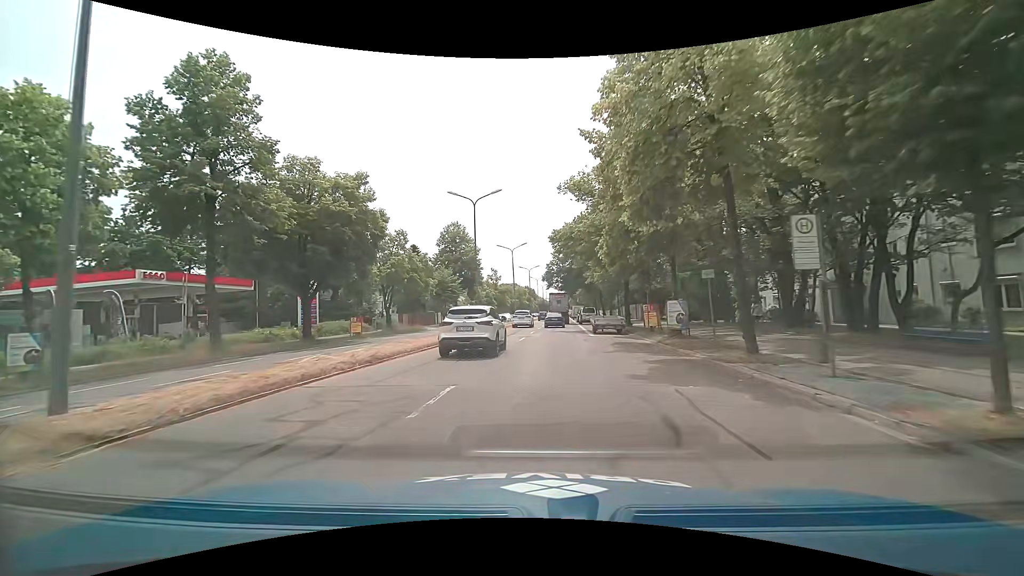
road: primary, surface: asphalt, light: Day
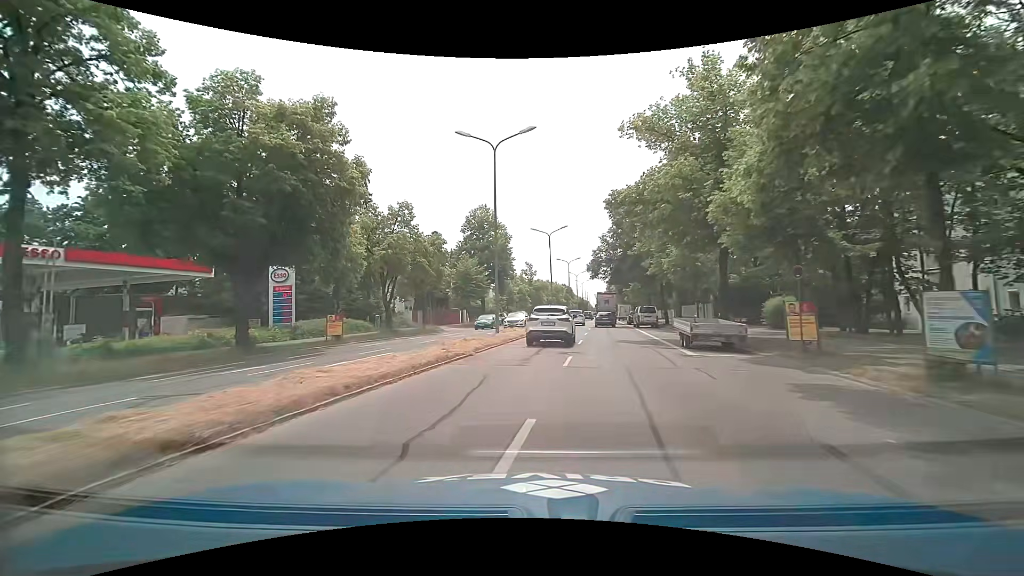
(-0.5, +12.3) m; -4°
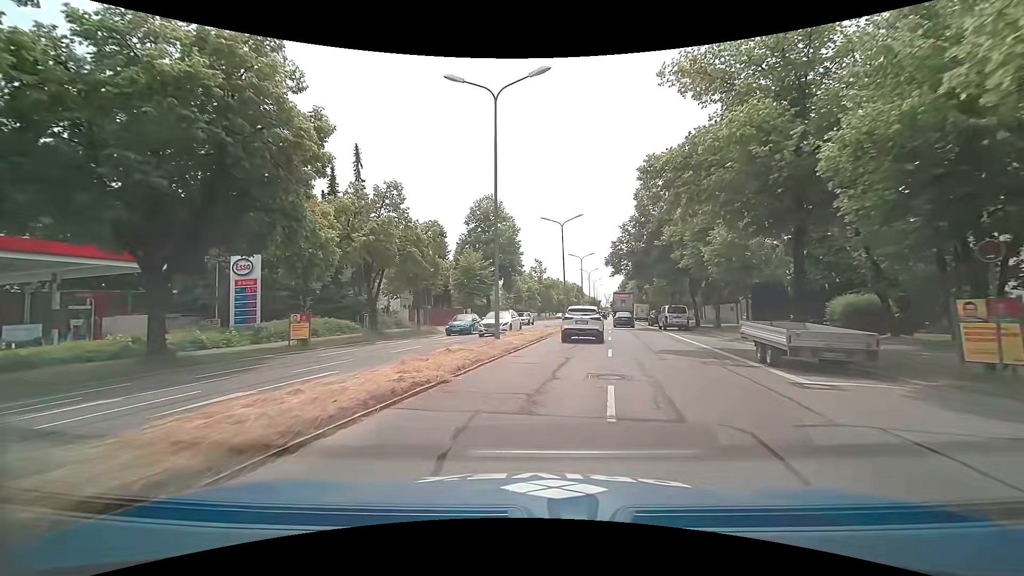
(-0.1, +6.0) m; -1°
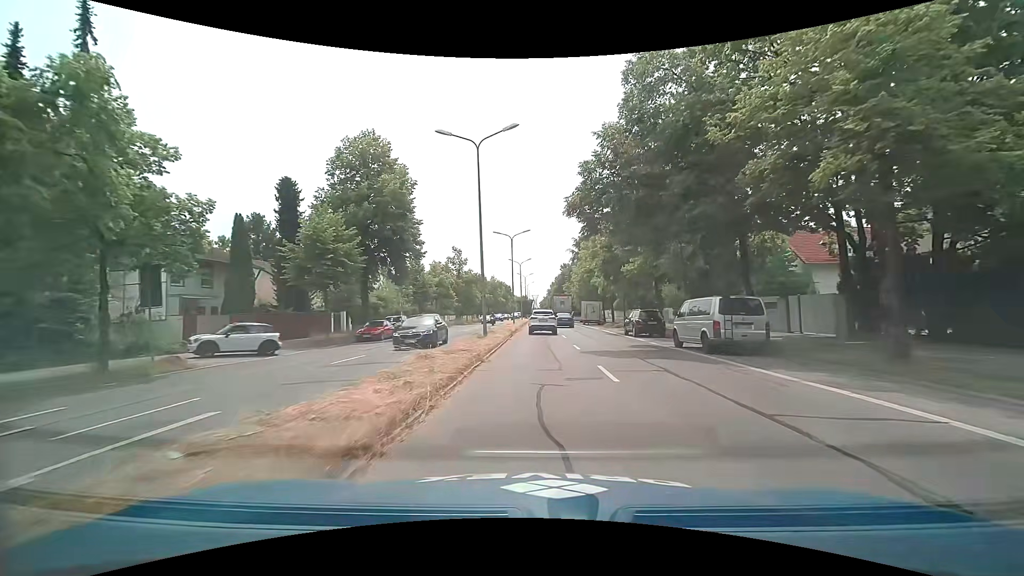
(+1.8, +23.7) m; +9°
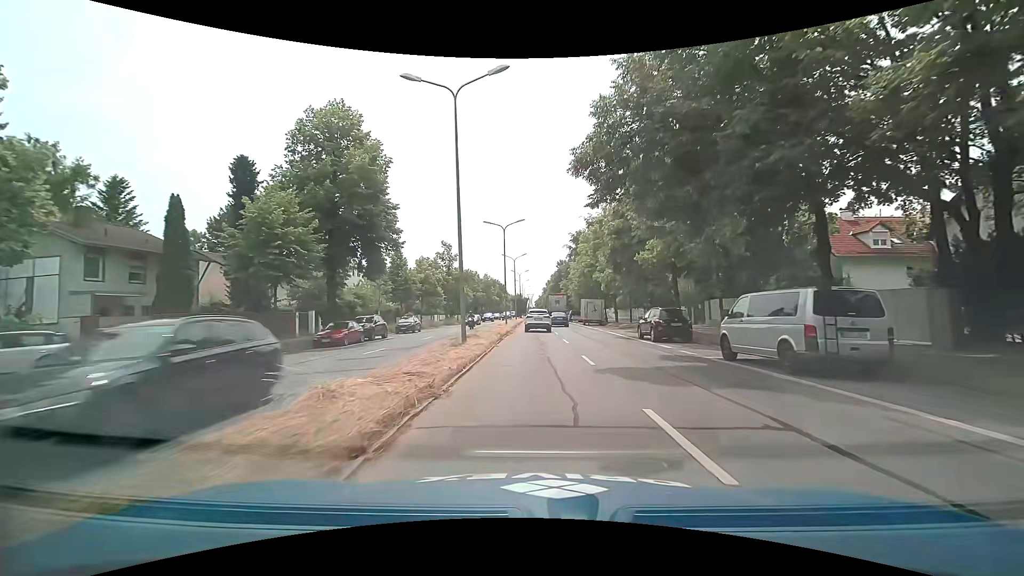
(0.0, +5.8) m; 0°
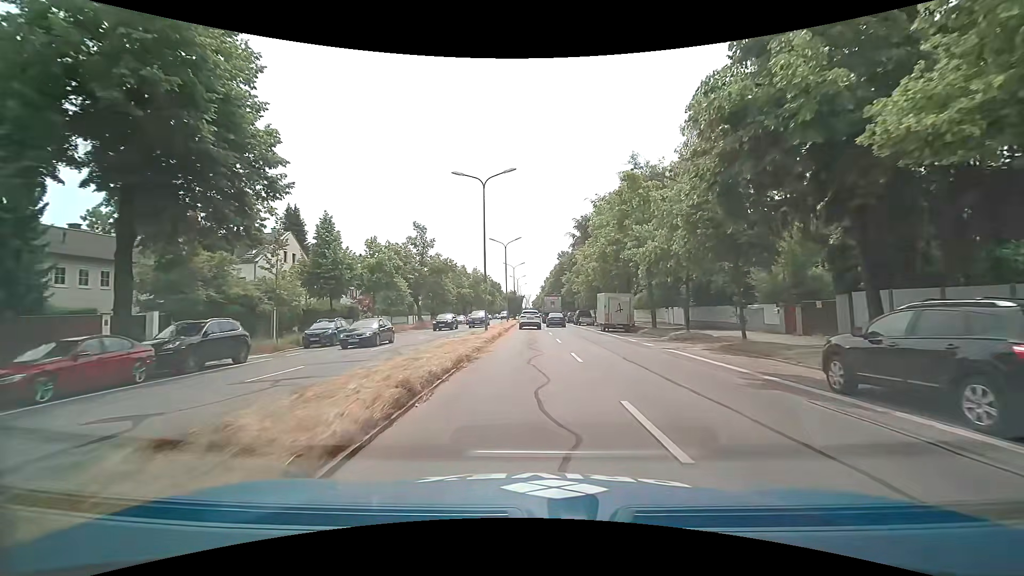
(+0.2, +17.7) m; +1°
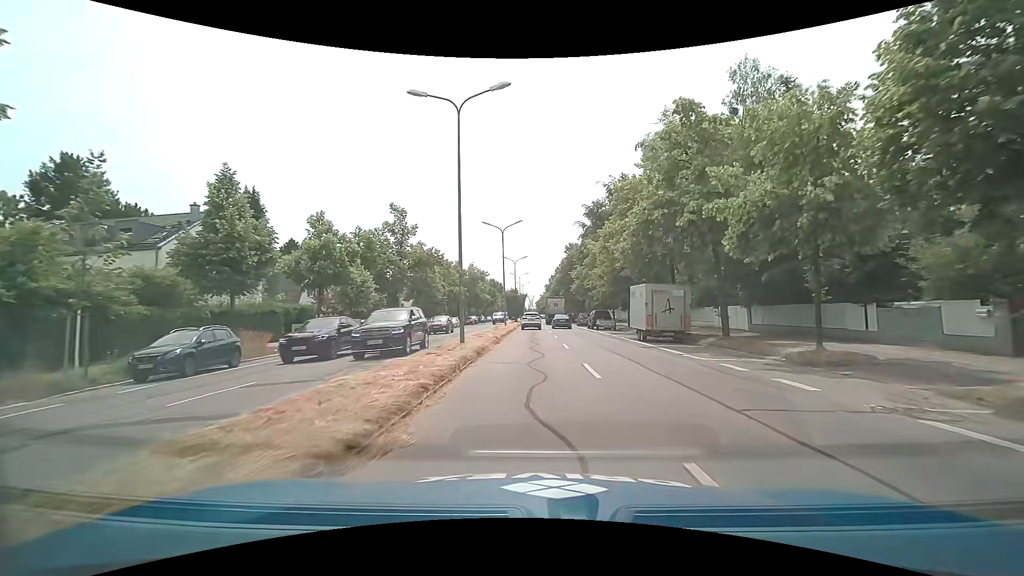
(0.0, +12.2) m; 0°
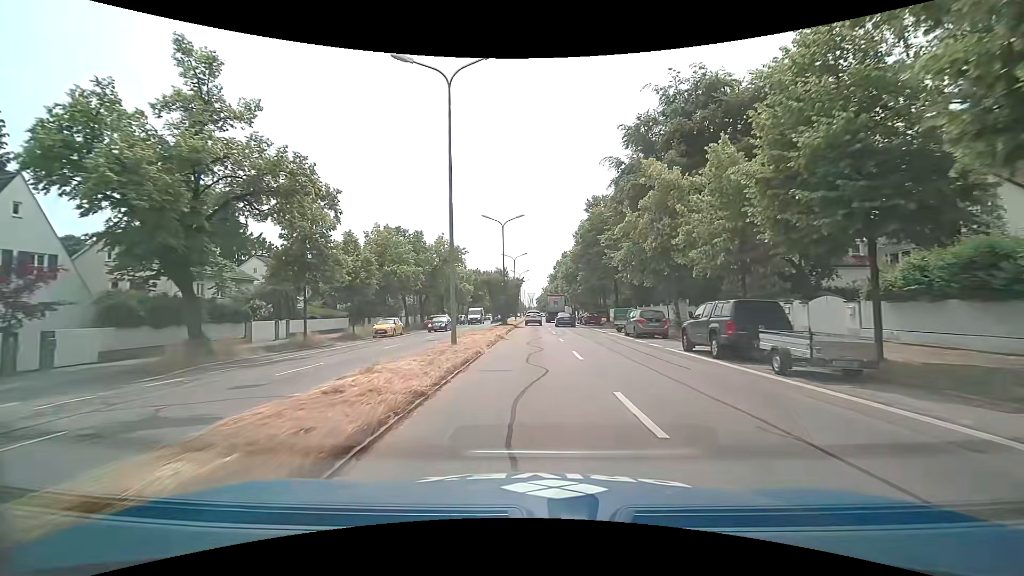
(0.0, +32.7) m; 0°
(0, +10) (0, +20) (0, +30) (0, +40) (0, +50) (0, +60) (0, +70) (0, +80) (0, +90) (0, +100) m
